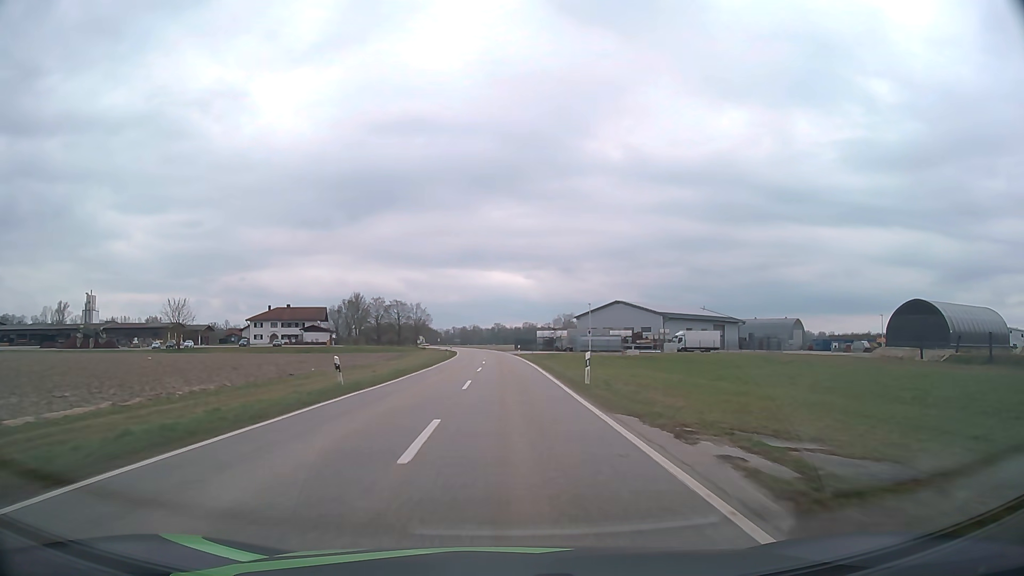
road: tertiary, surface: asphalt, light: Day
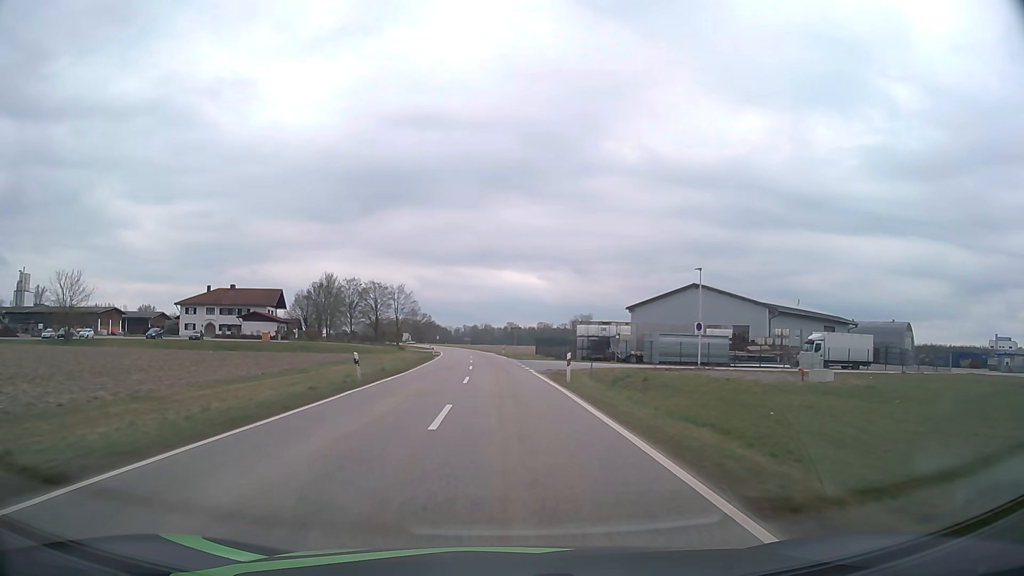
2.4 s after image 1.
(-0.2, +45.7) m; -1°
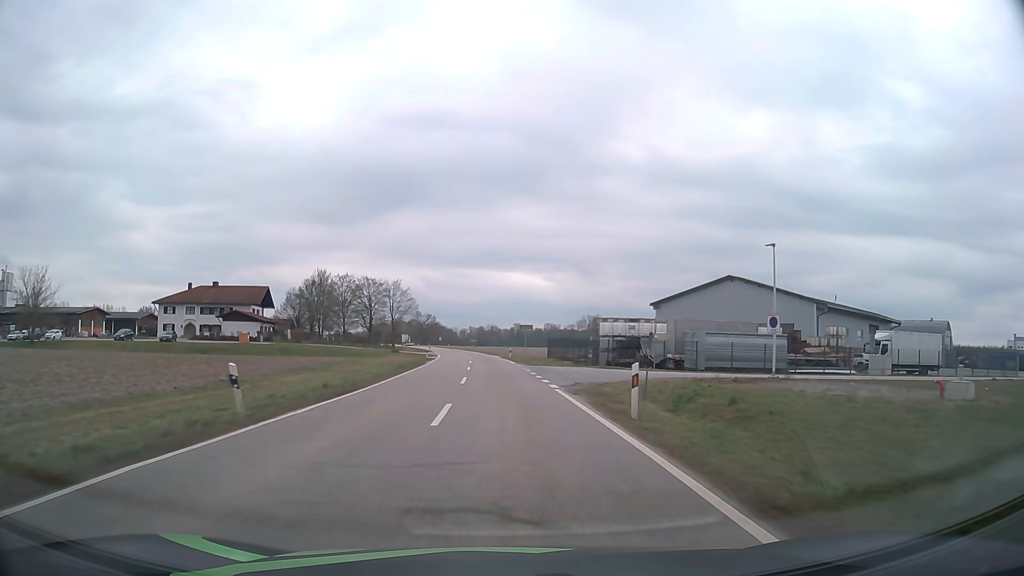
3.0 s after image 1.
(-0.1, +11.4) m; -1°
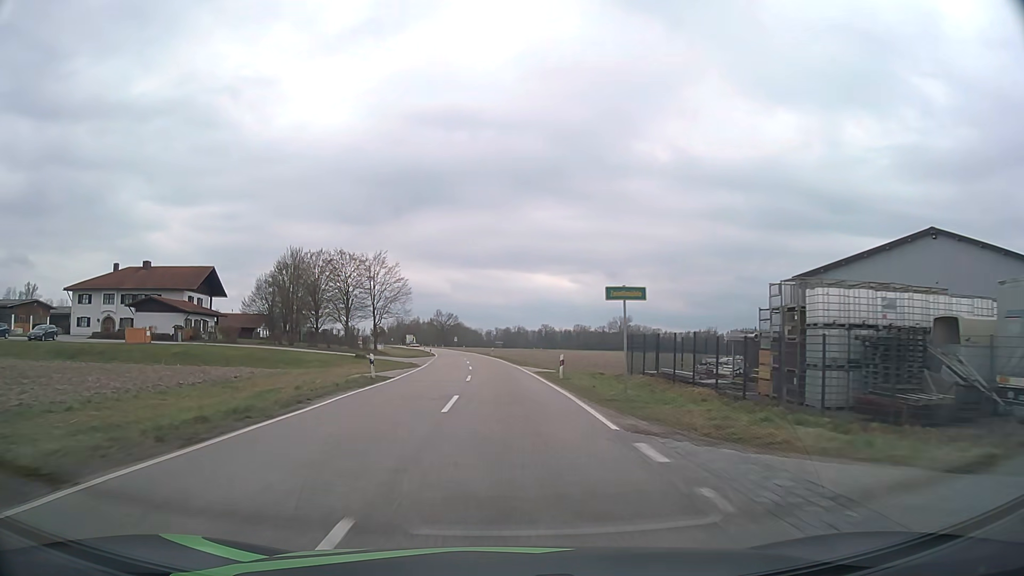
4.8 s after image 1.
(-0.6, +34.3) m; -2°
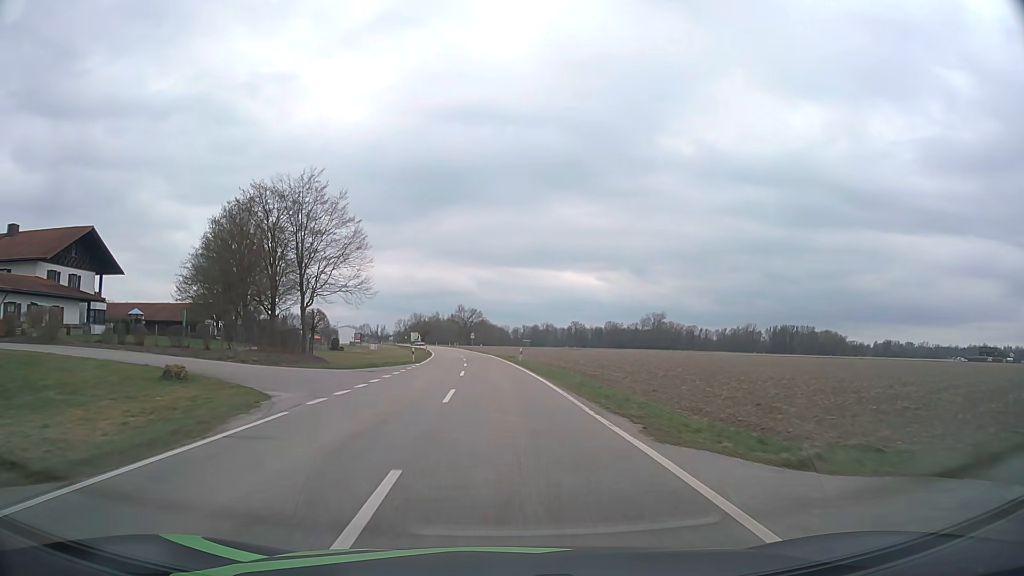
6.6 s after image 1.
(-0.6, +34.7) m; -2°
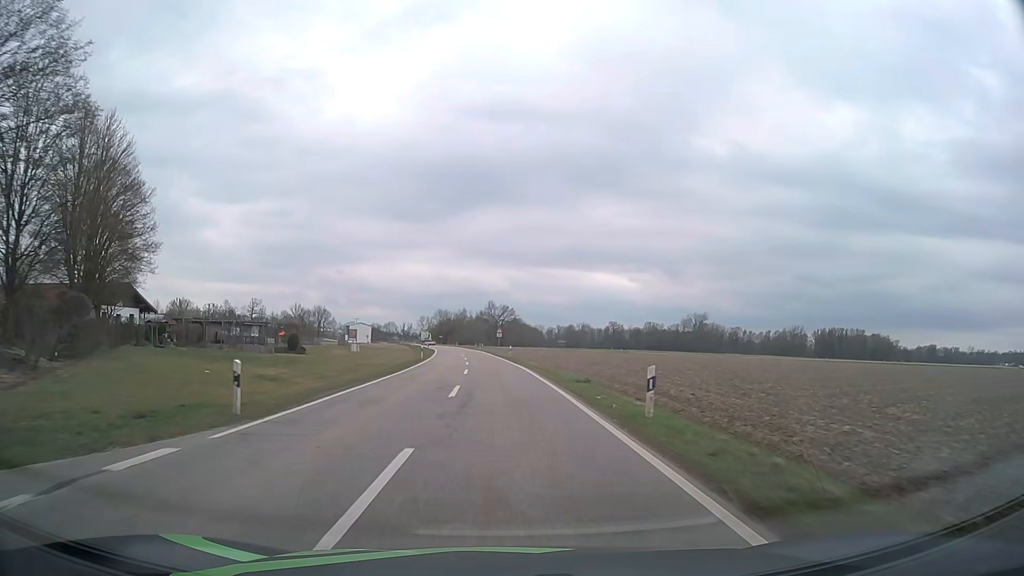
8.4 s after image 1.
(-0.9, +35.1) m; -3°
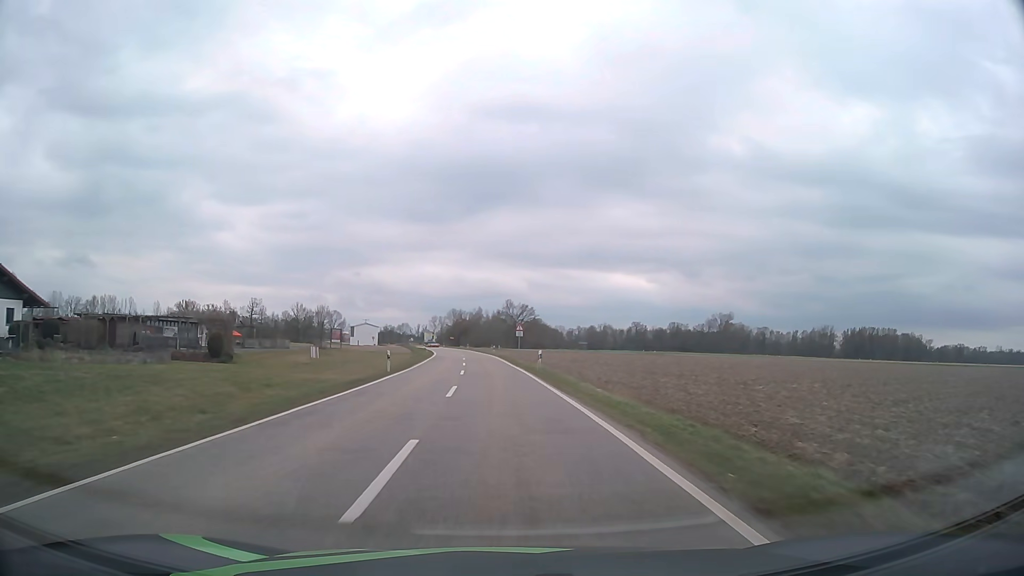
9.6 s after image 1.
(-0.3, +23.6) m; -2°
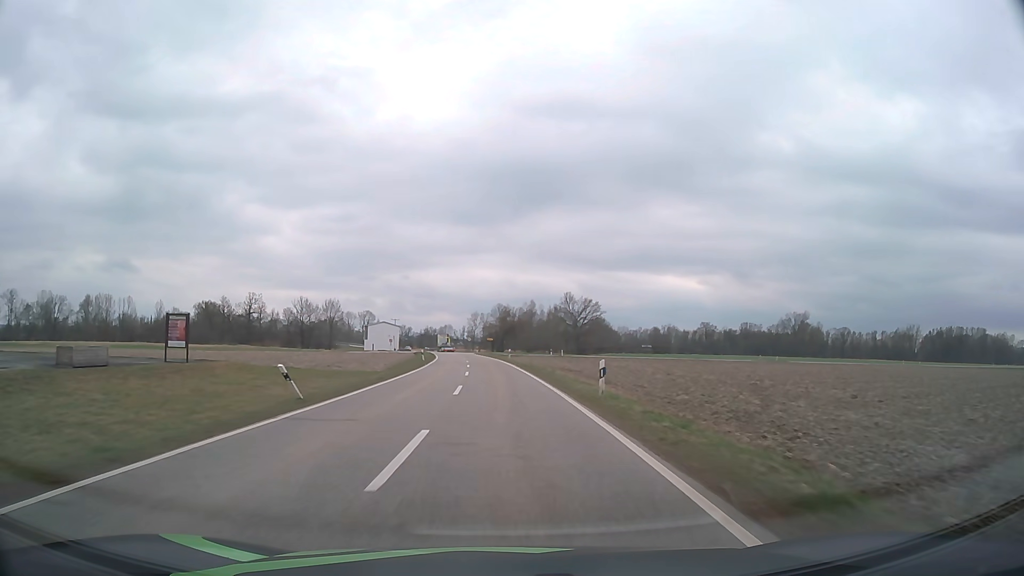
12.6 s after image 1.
(-2.4, +59.5) m; -5°
(0, +10) (0, +20) (0, +30) (-1, +40) (-1, +50) (-2, +60) (-3, +70) (-4, +80) (-5, +90) (-6, +100) m
